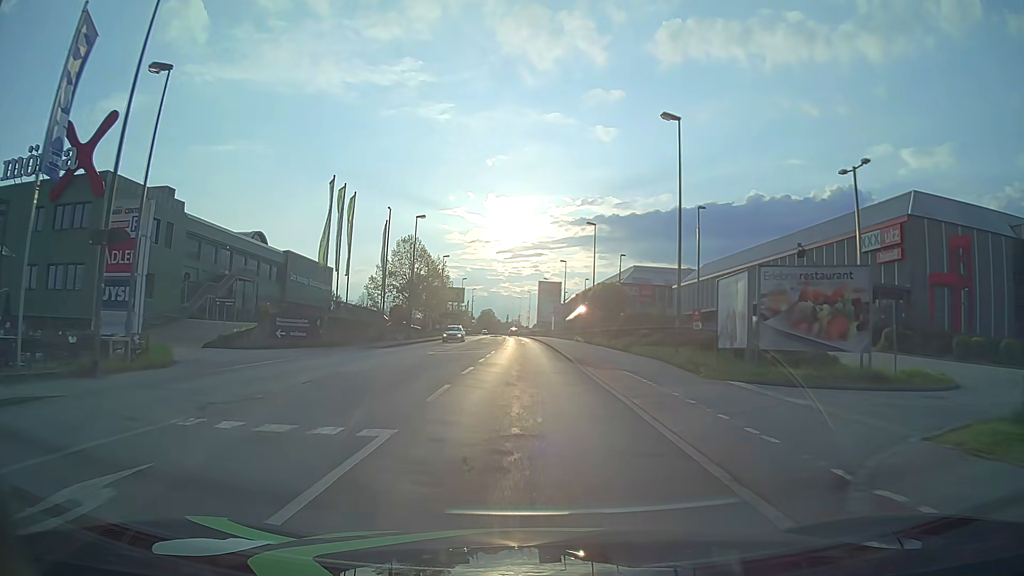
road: tertiary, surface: asphalt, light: Day
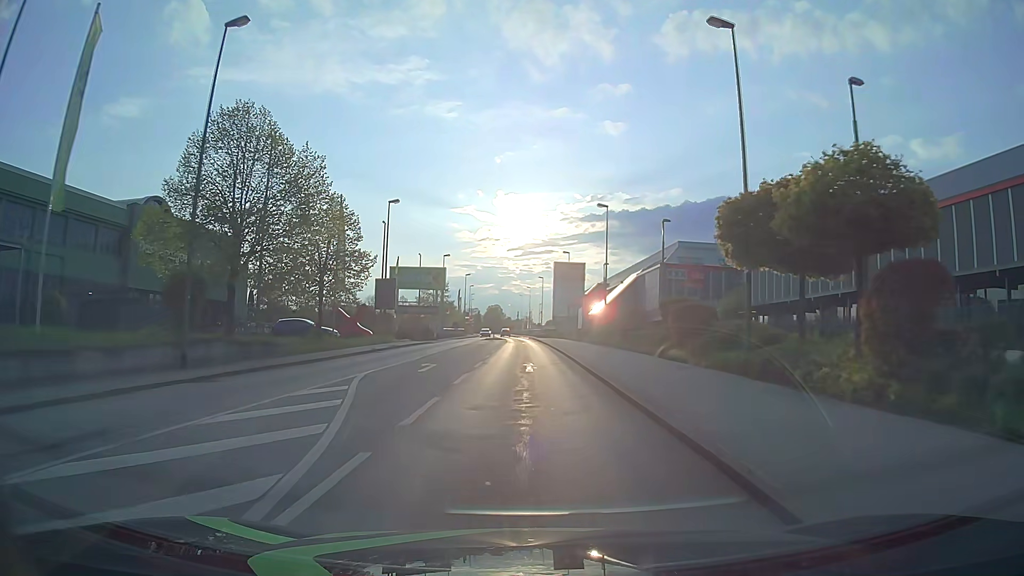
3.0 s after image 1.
(-0.5, +38.3) m; -1°
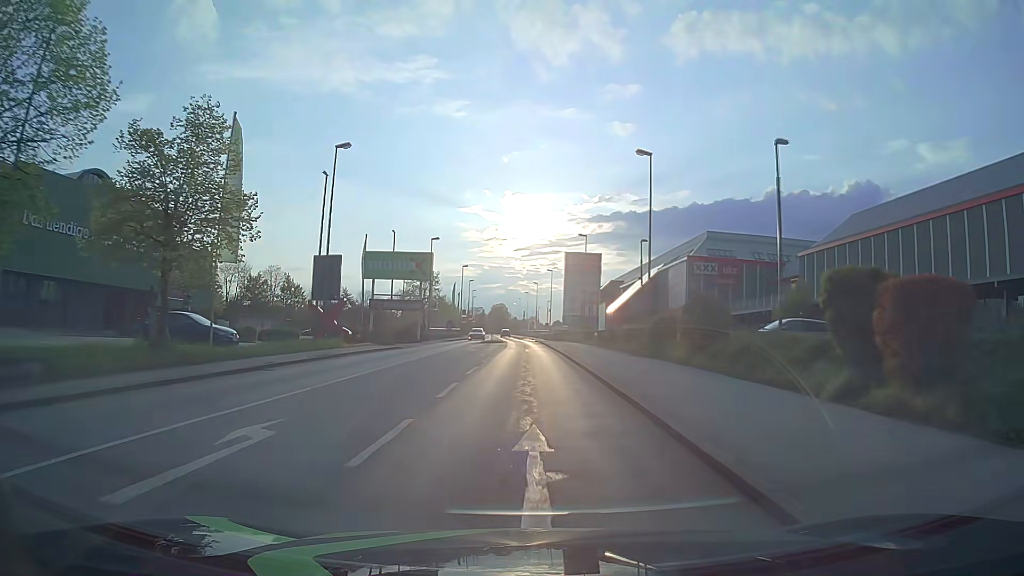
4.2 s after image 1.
(-0.1, +15.4) m; -1°
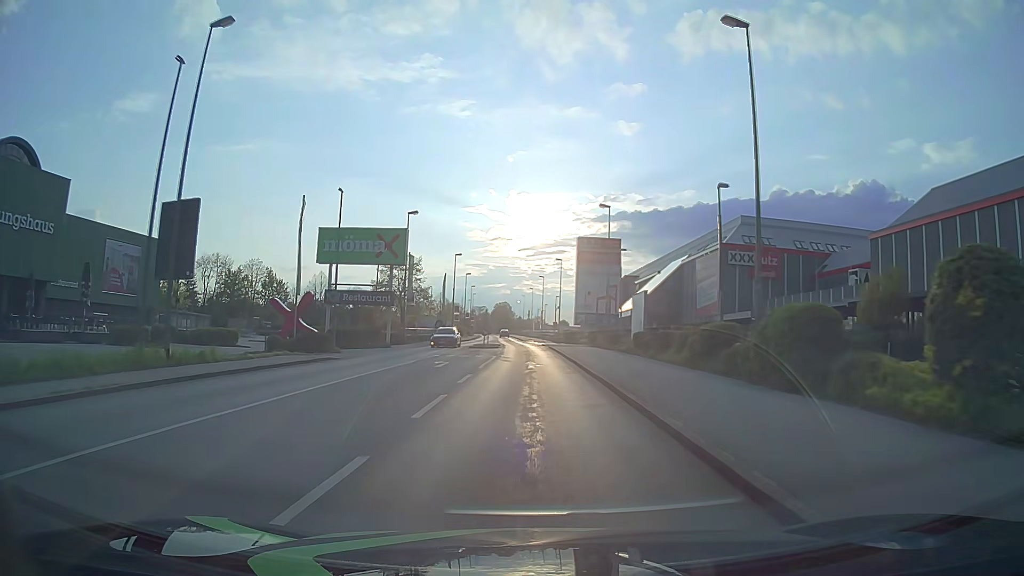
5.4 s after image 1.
(-0.1, +15.3) m; 0°
(0, +10) (0, +20) (0, +30) (0, +40) (-1, +50) (-1, +60) (-2, +70) (-3, +80) (-3, +90) (-4, +100) m
